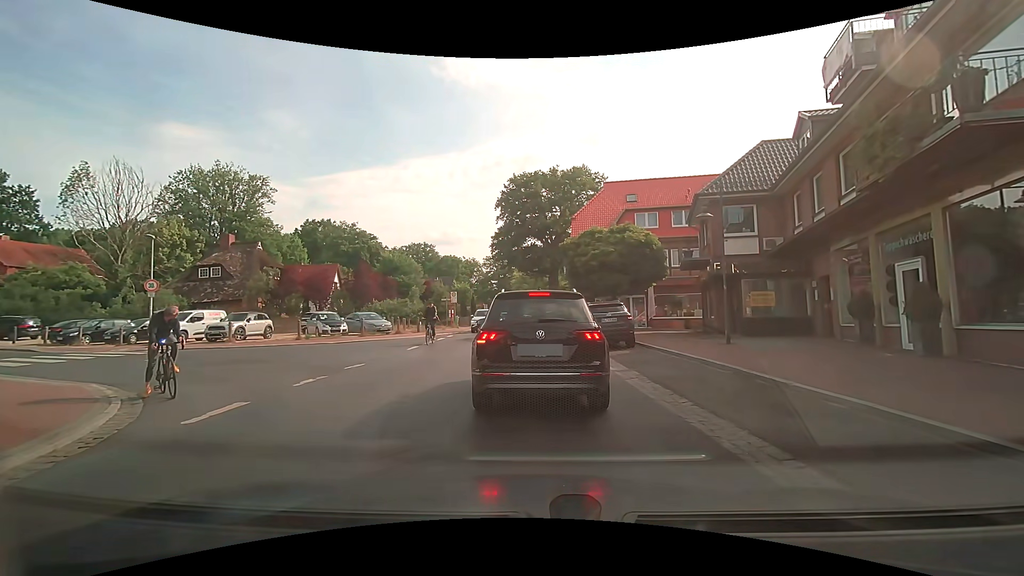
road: secondary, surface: asphalt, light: Day
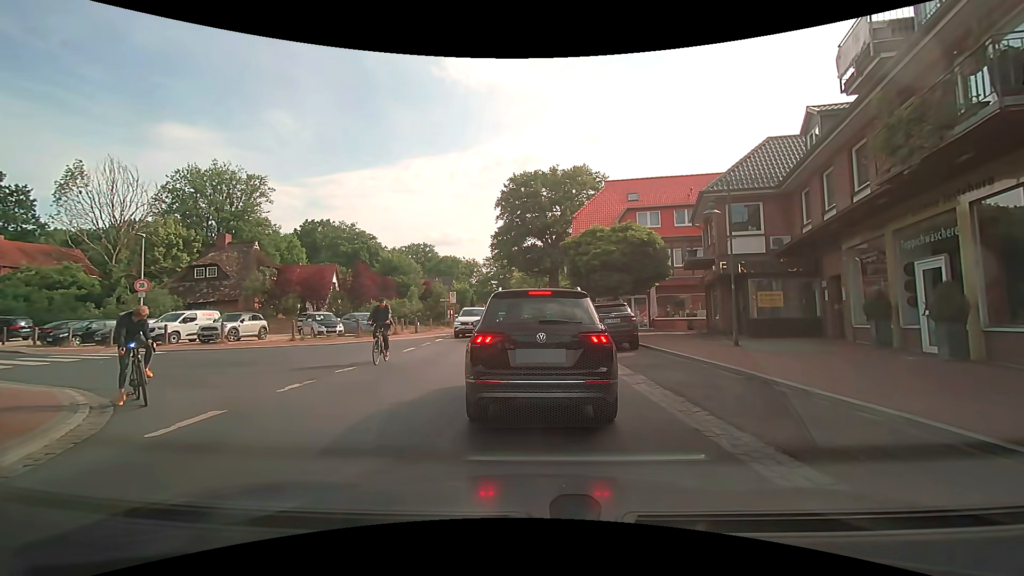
(0.0, +0.6) m; 0°
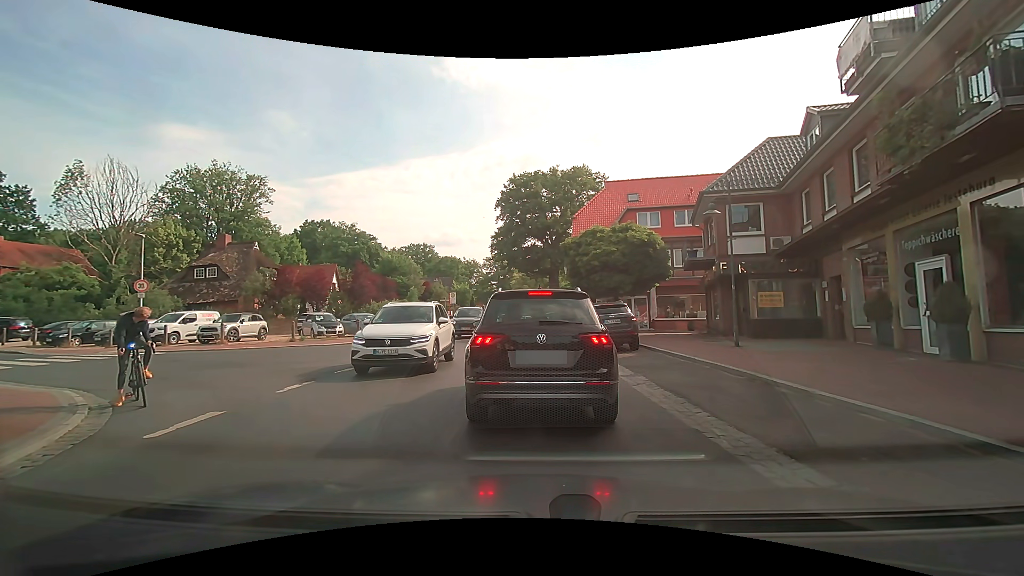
(0.0, +0.1) m; 0°
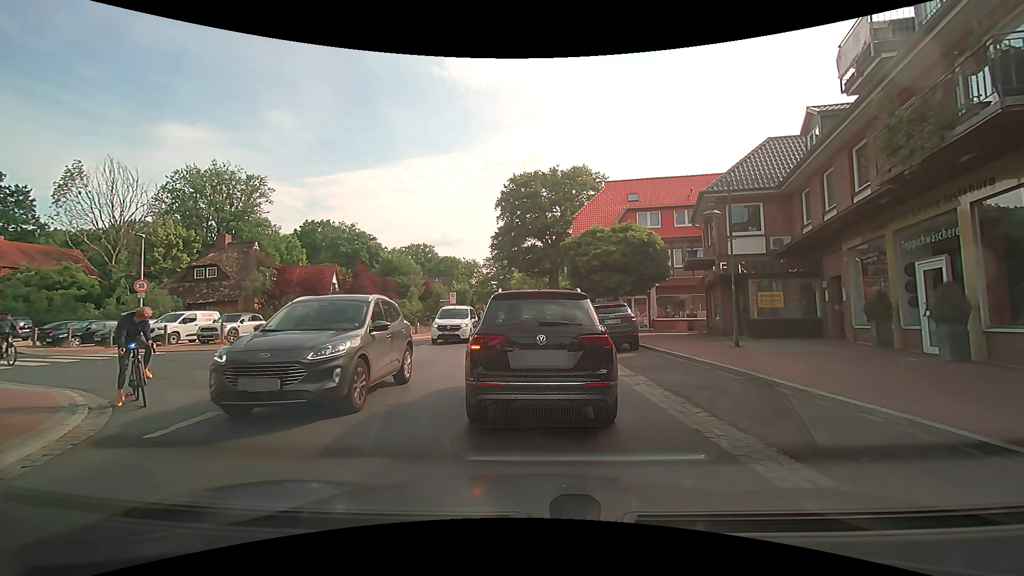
(0.0, 0.0) m; 0°
(0, +10) (0, +20) (-1, +30) (-1, +40) (-1, +50) (-2, +60) (-2, +70) (-2, +80) (-3, +90) (-5, +100) m
